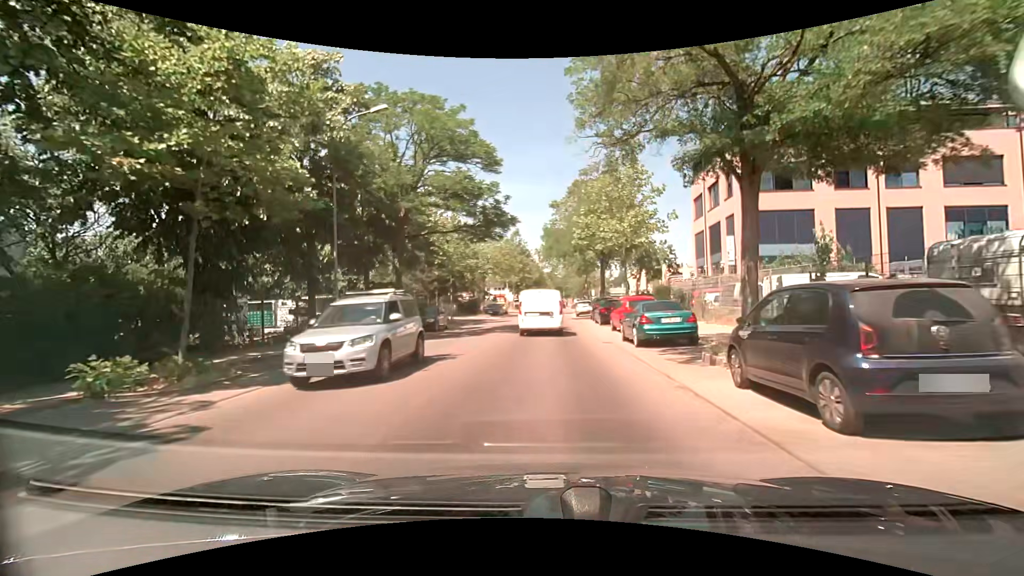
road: unclassified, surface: asphalt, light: Day
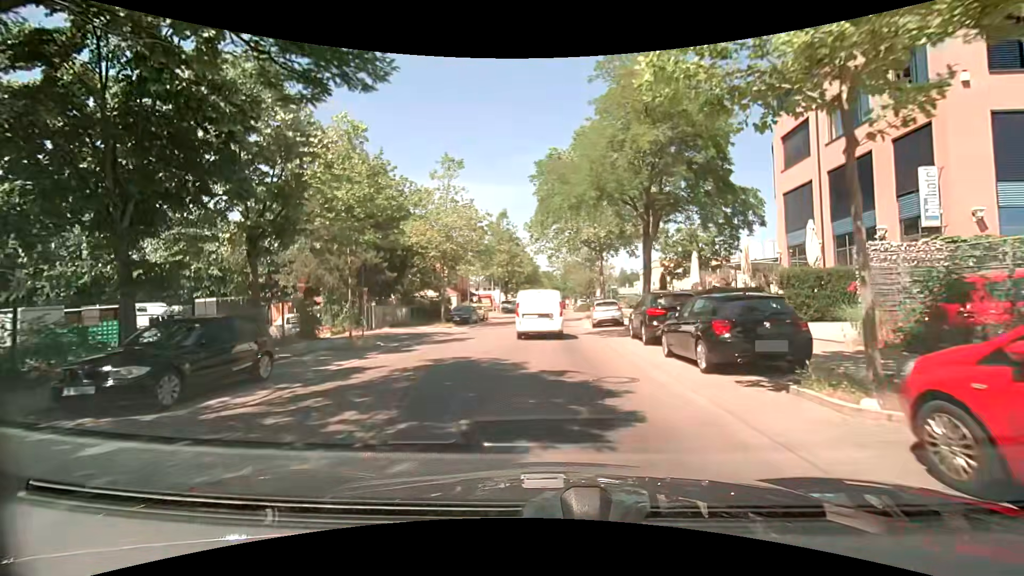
(+0.5, +18.6) m; +3°
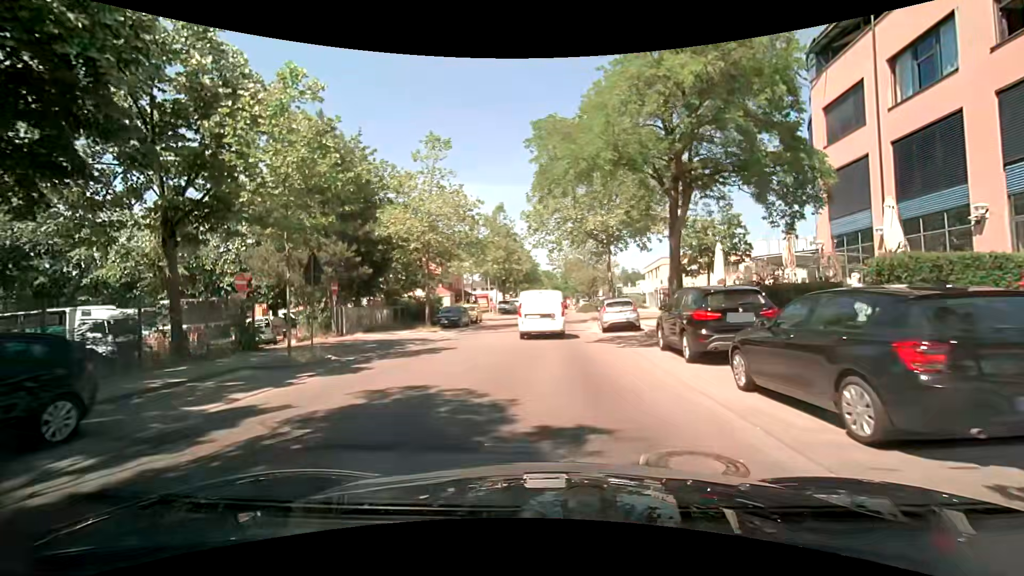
(-0.1, +4.5) m; 0°
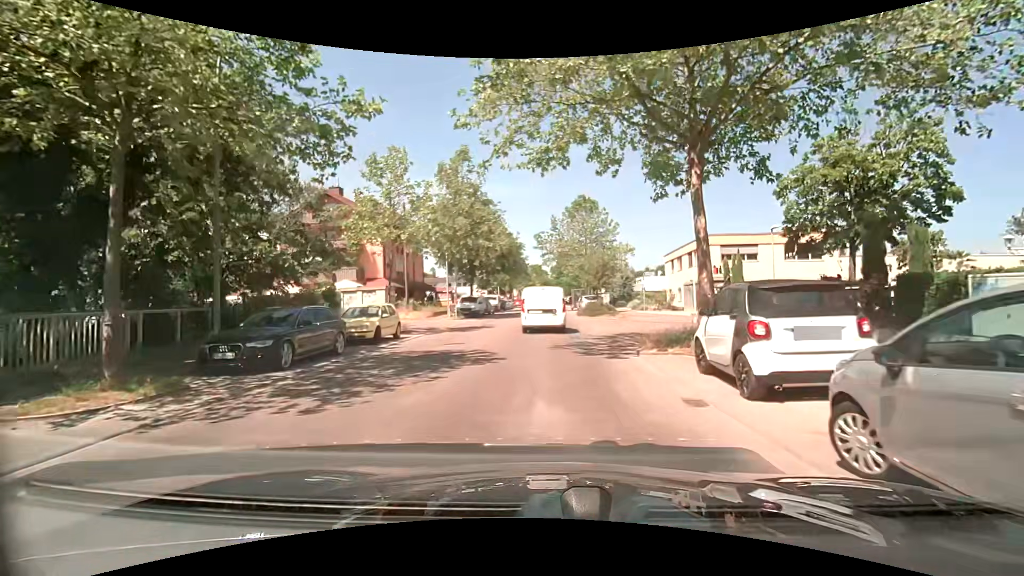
(0.0, +20.7) m; 0°
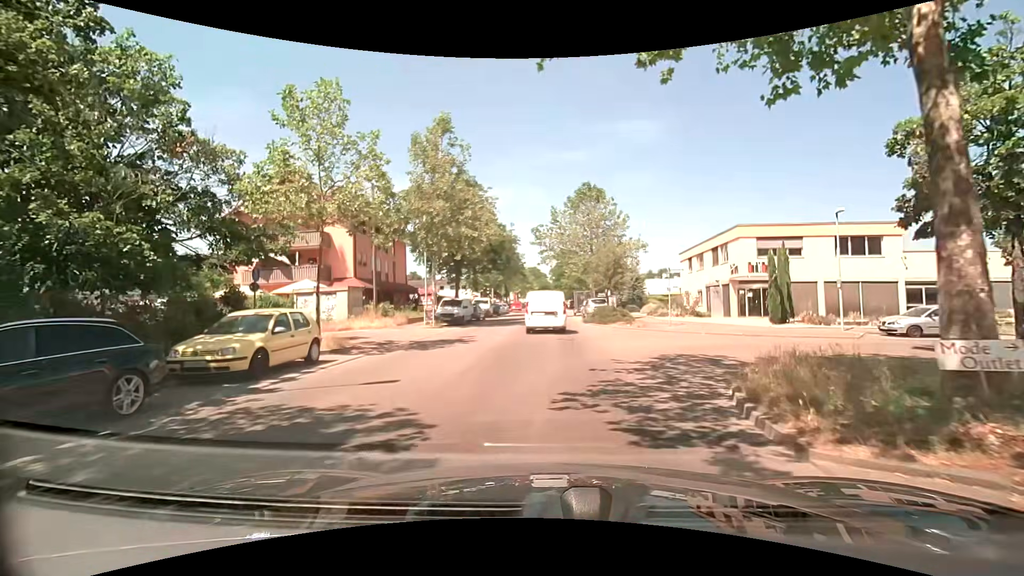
(+0.1, +7.3) m; 0°
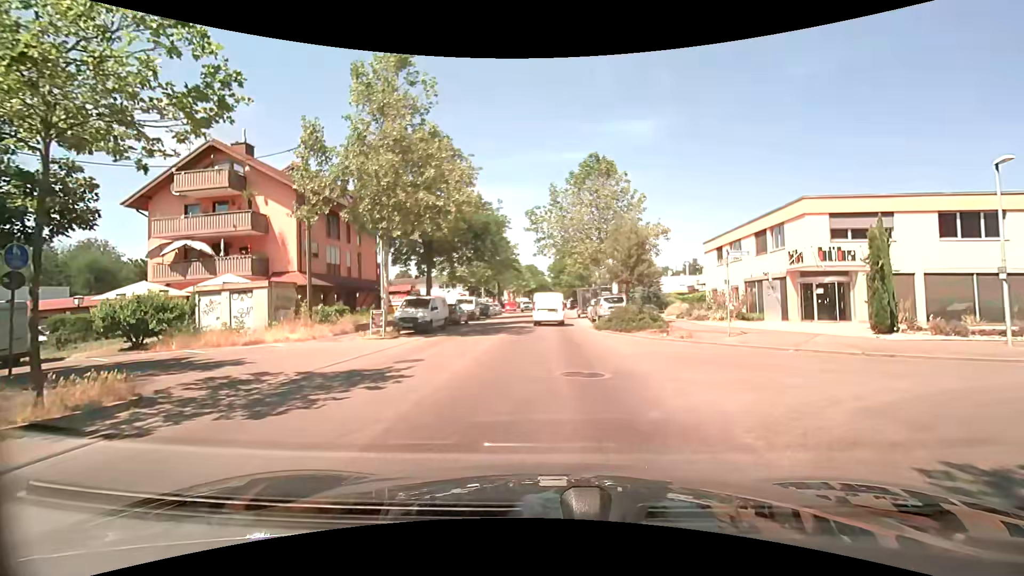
(0.0, +8.9) m; +1°
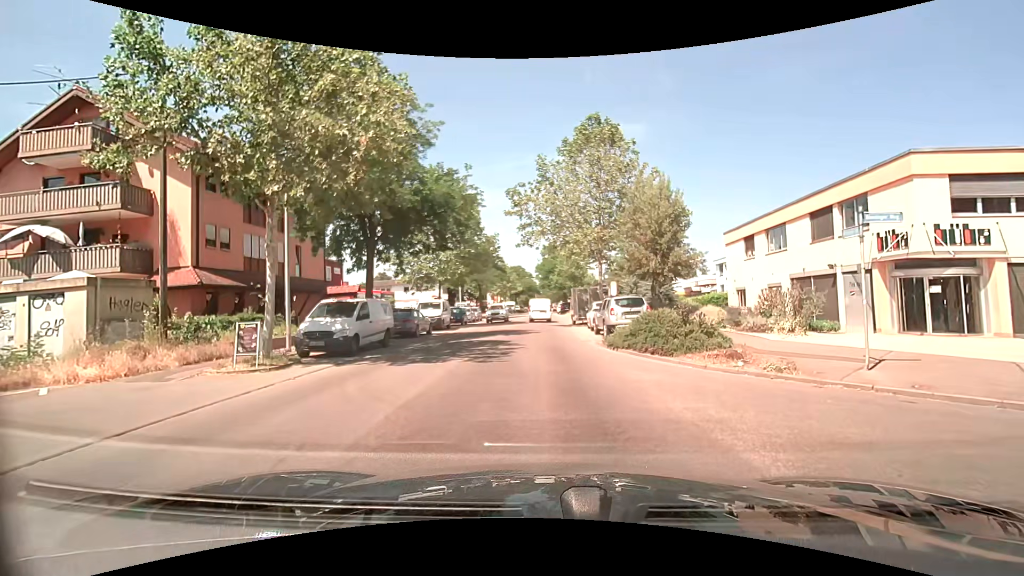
(0.0, +8.5) m; +1°
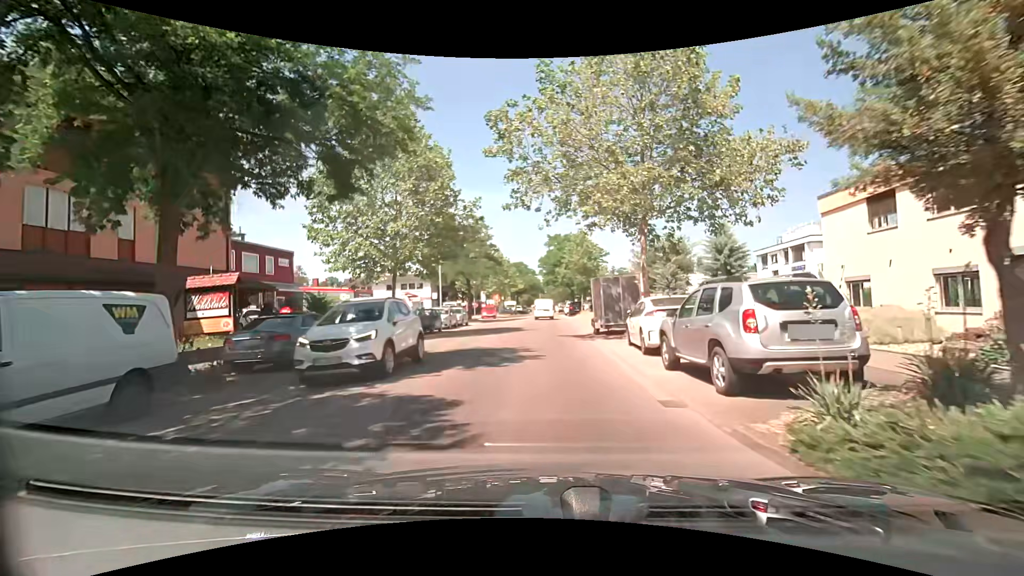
(-0.2, +12.5) m; -2°
(0, +10) (0, +20) (0, +30) (0, +40) (0, +50) (0, +60) (+1, +70) (+1, +80) (+1, +90) (+1, +100) m
